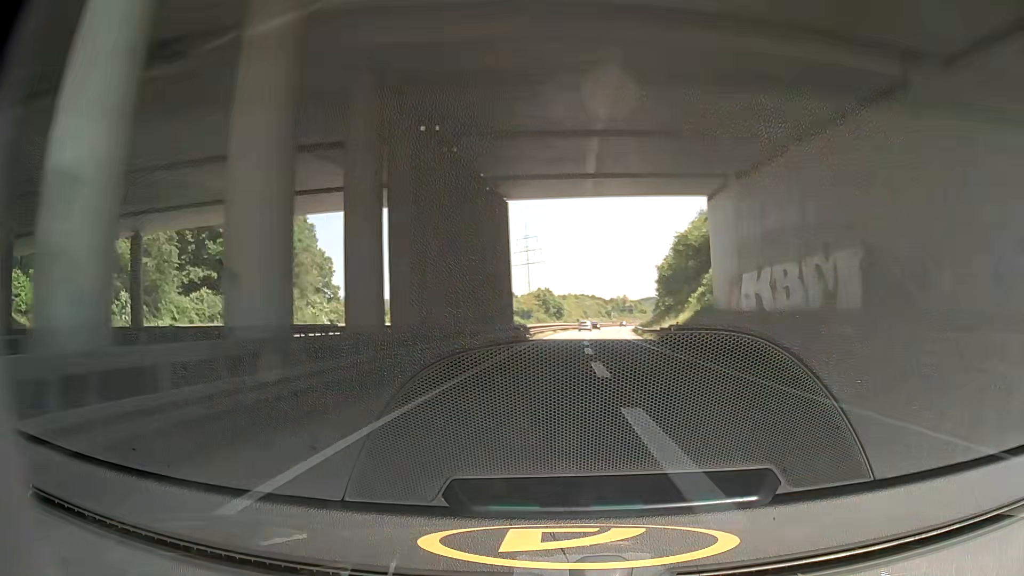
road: motorway_link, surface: asphalt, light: Day
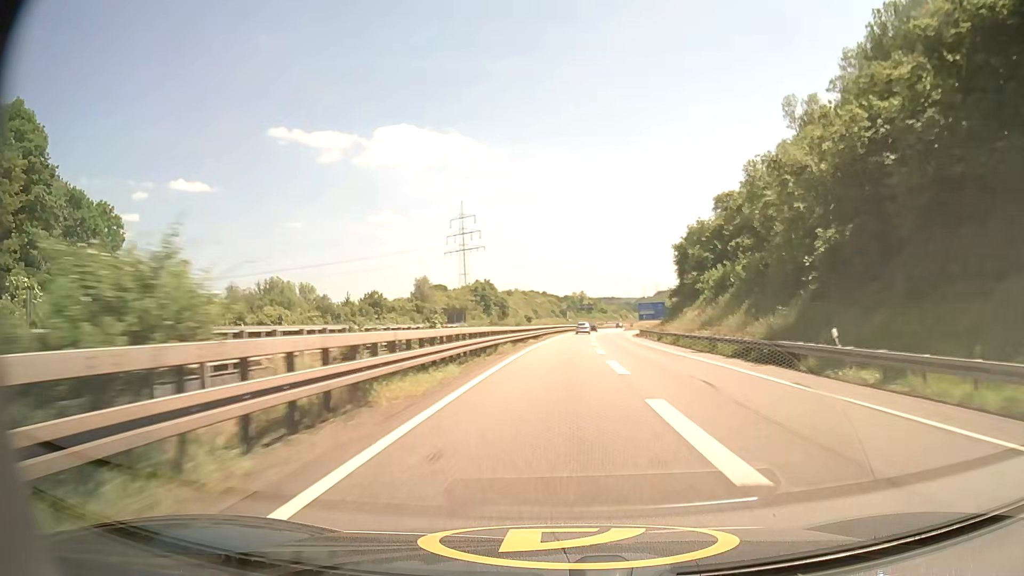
(+1.5, +70.9) m; +5°
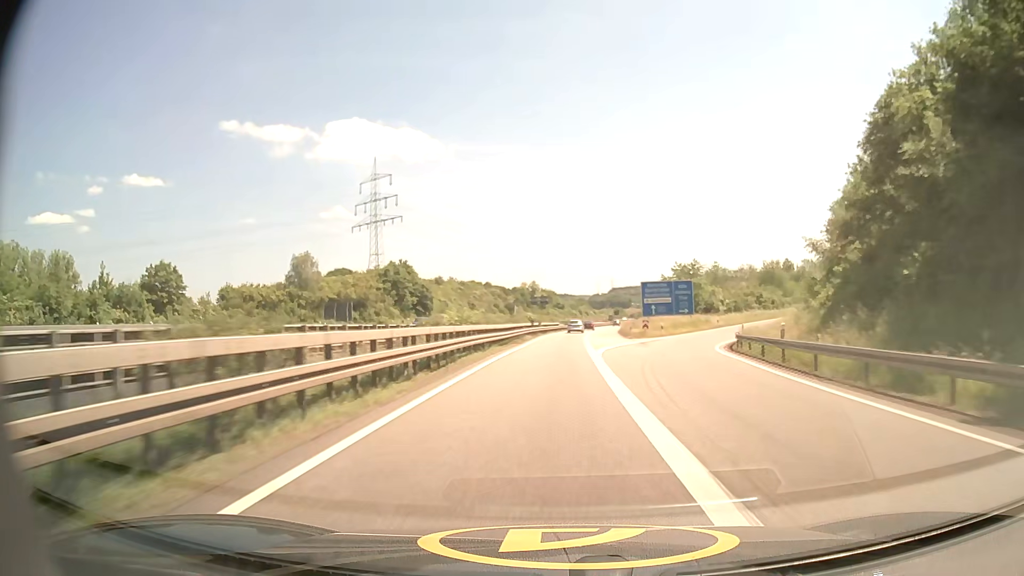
(+2.9, +70.5) m; +4°
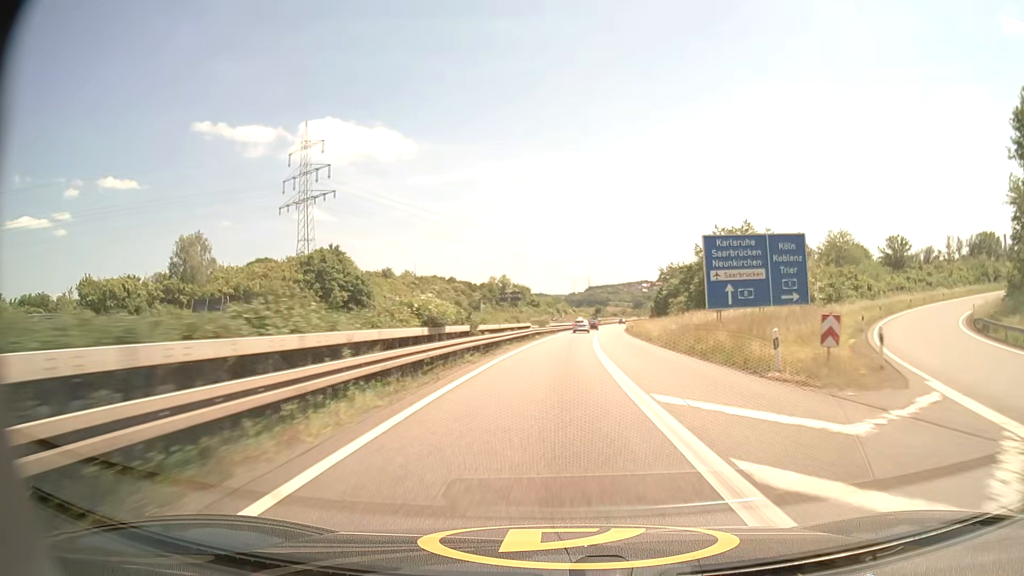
(+0.6, +41.2) m; +2°
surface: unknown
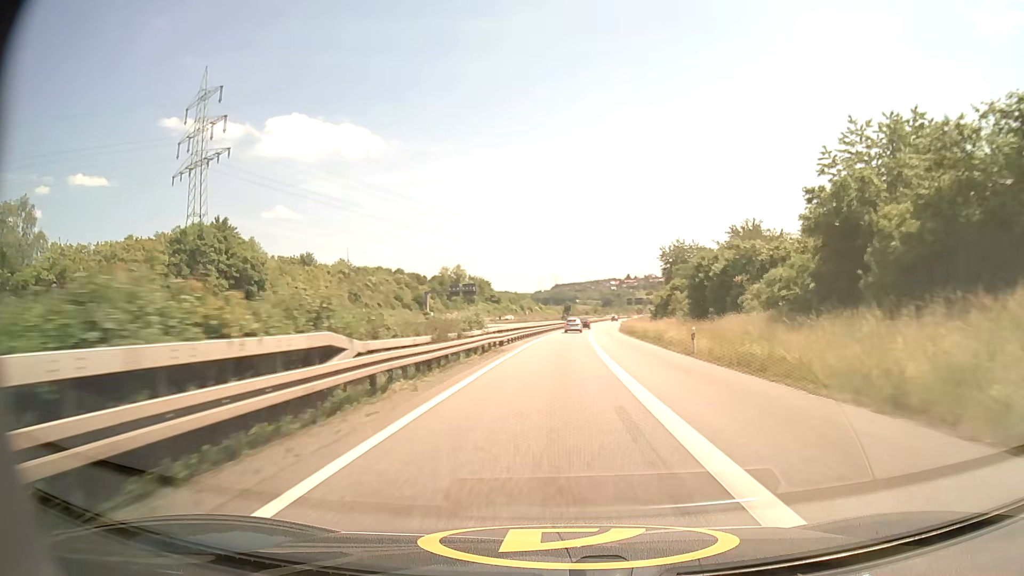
(+0.9, +39.7) m; +3°
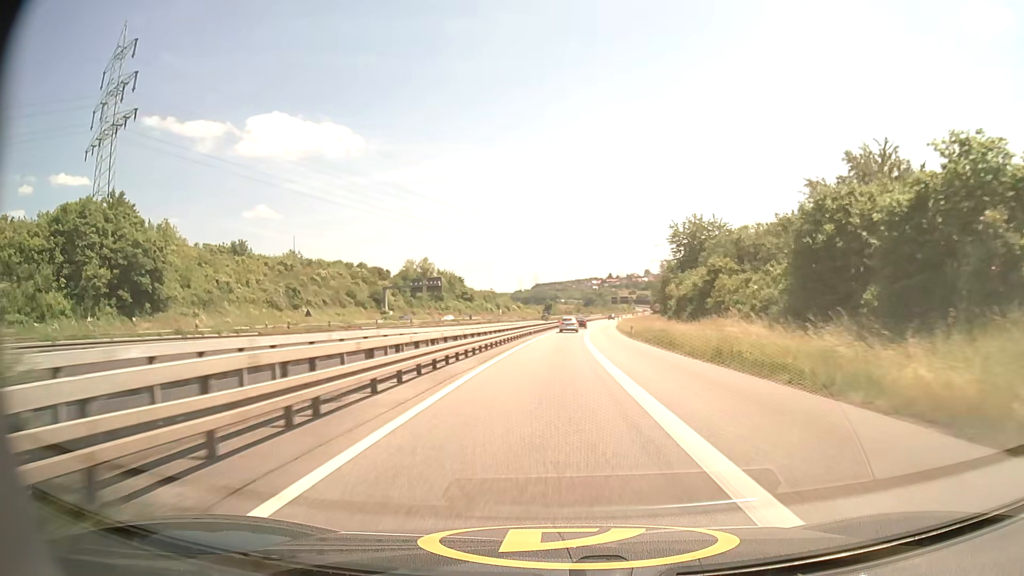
(+0.4, +25.6) m; +2°
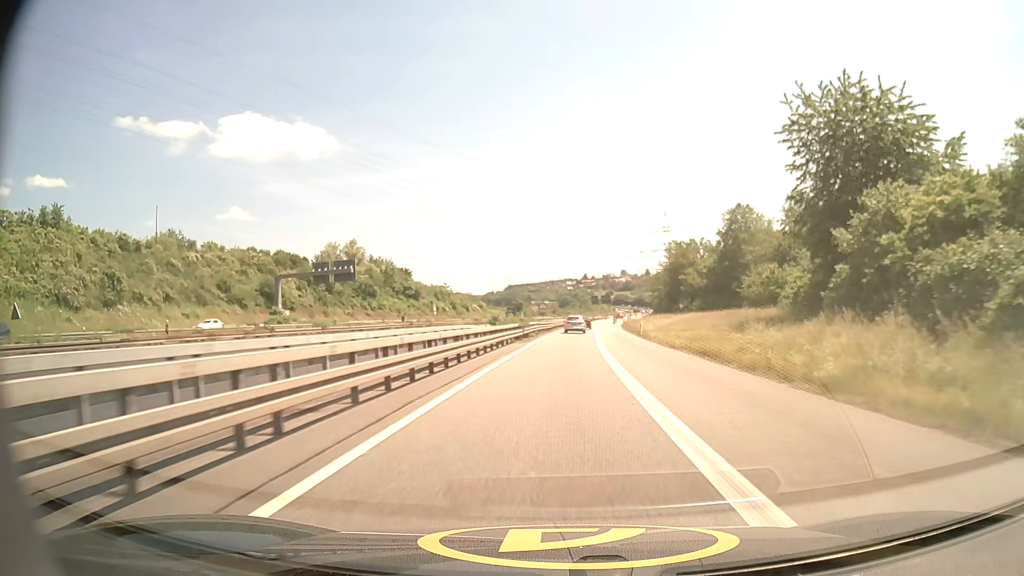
(+0.9, +49.2) m; +2°
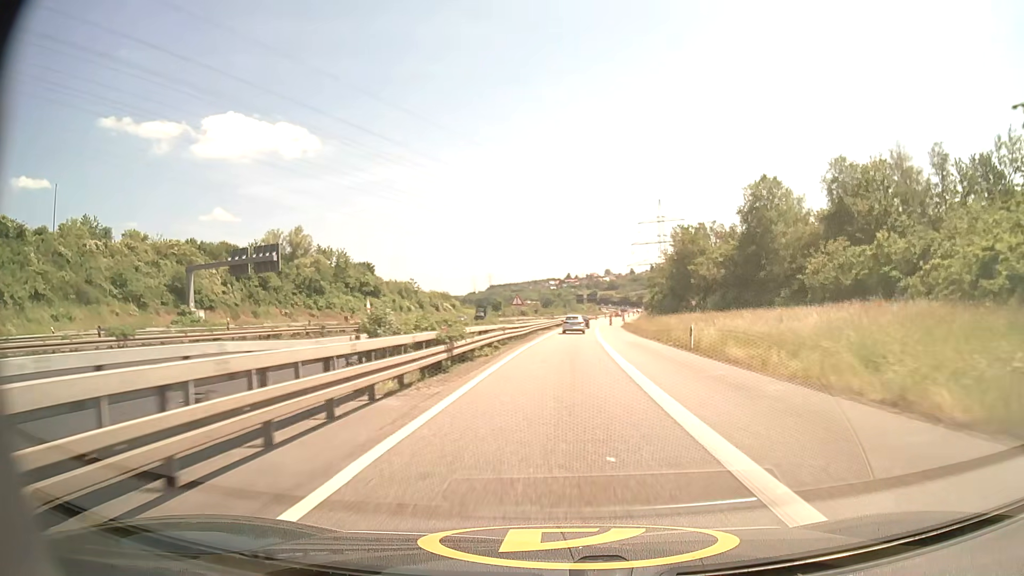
(+0.3, +23.5) m; +1°
(0, +10) (0, +20) (+1, +30) (+1, +40) (+1, +50) (+2, +60) (+3, +70) (+3, +80) (+4, +90) (+5, +100) m
